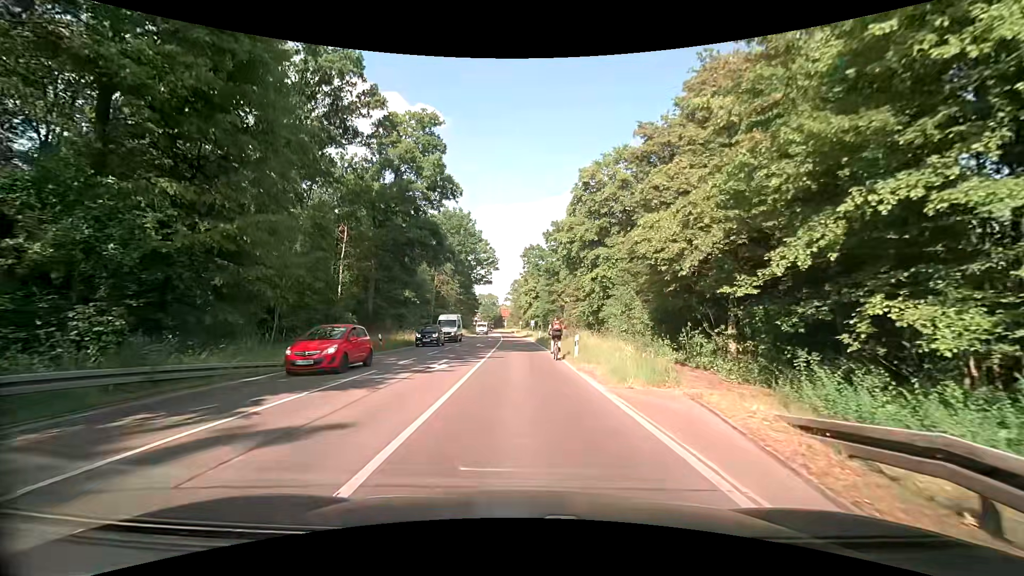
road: secondary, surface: asphalt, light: Day
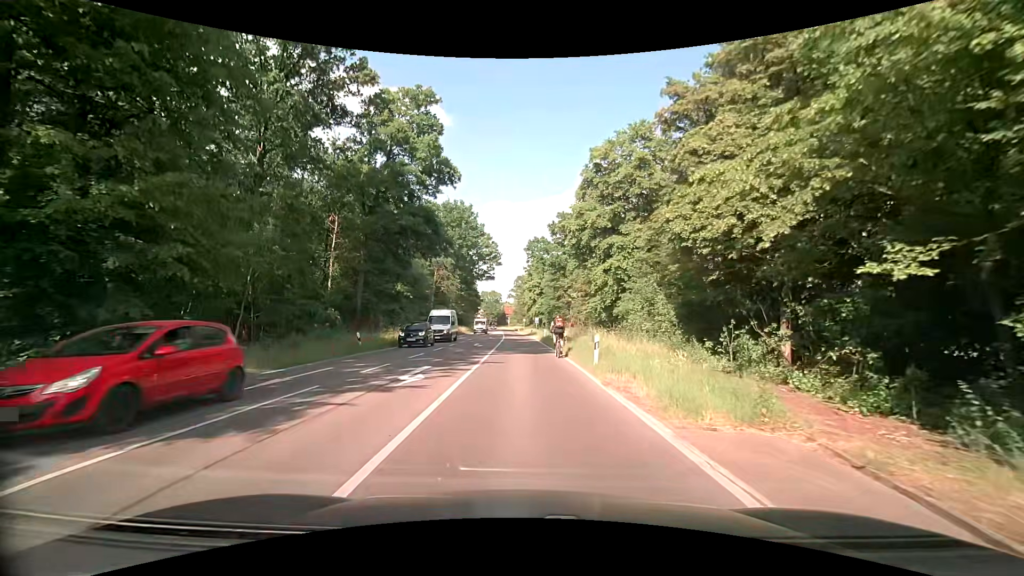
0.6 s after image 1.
(-0.1, +4.7) m; -2°
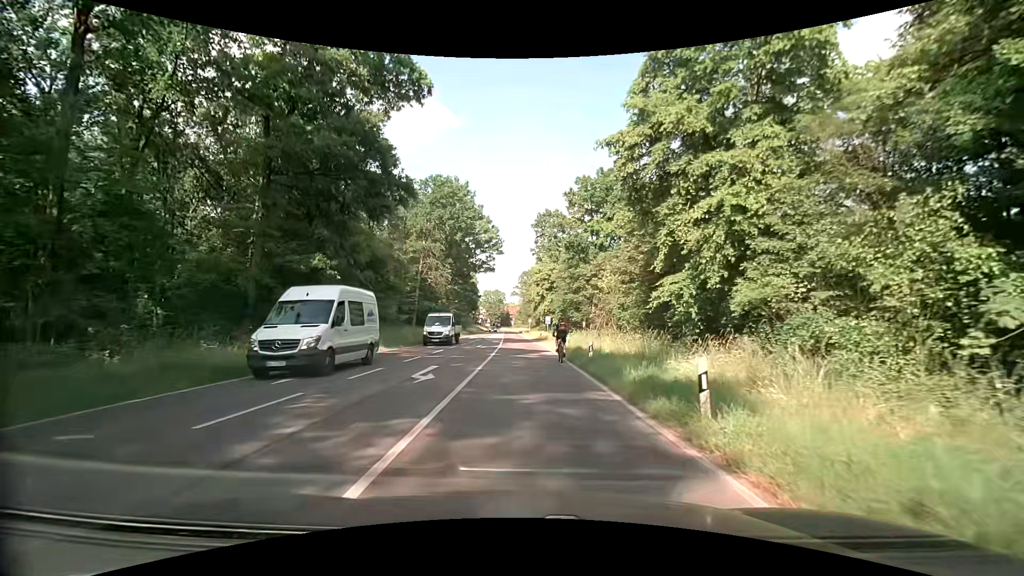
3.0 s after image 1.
(+0.1, +19.2) m; 0°
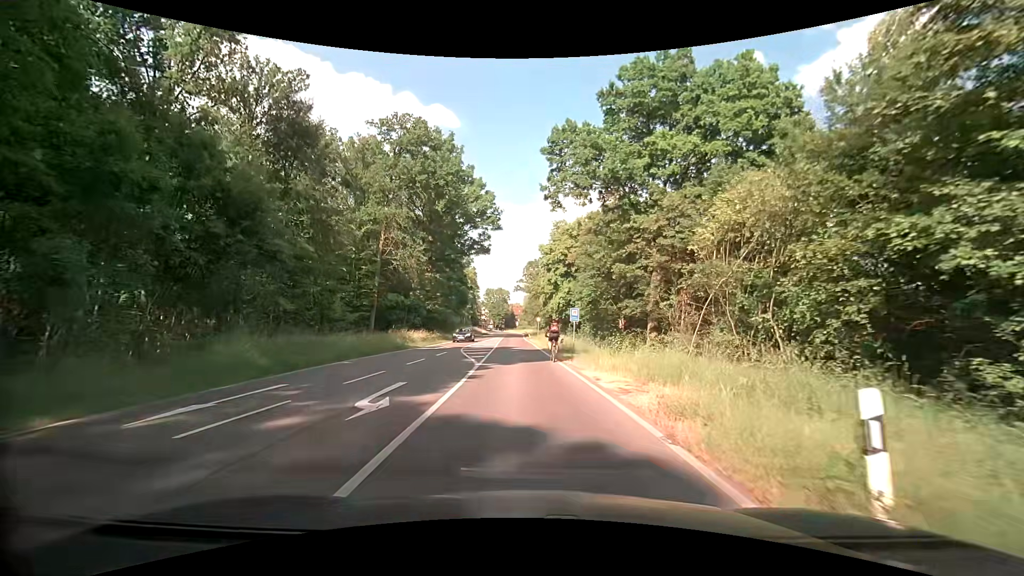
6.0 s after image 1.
(-0.1, +24.5) m; -1°
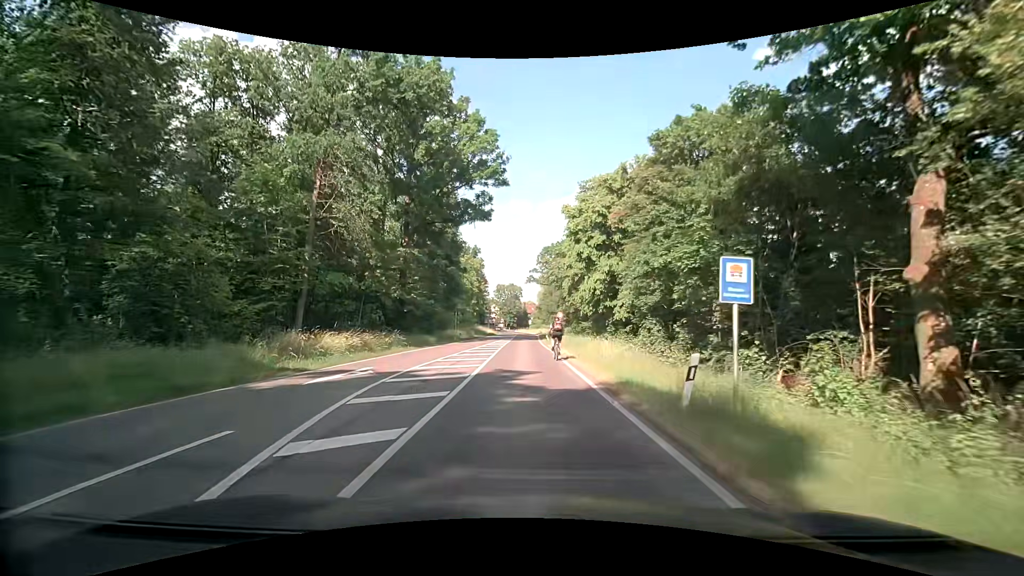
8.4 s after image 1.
(-0.2, +21.1) m; -2°
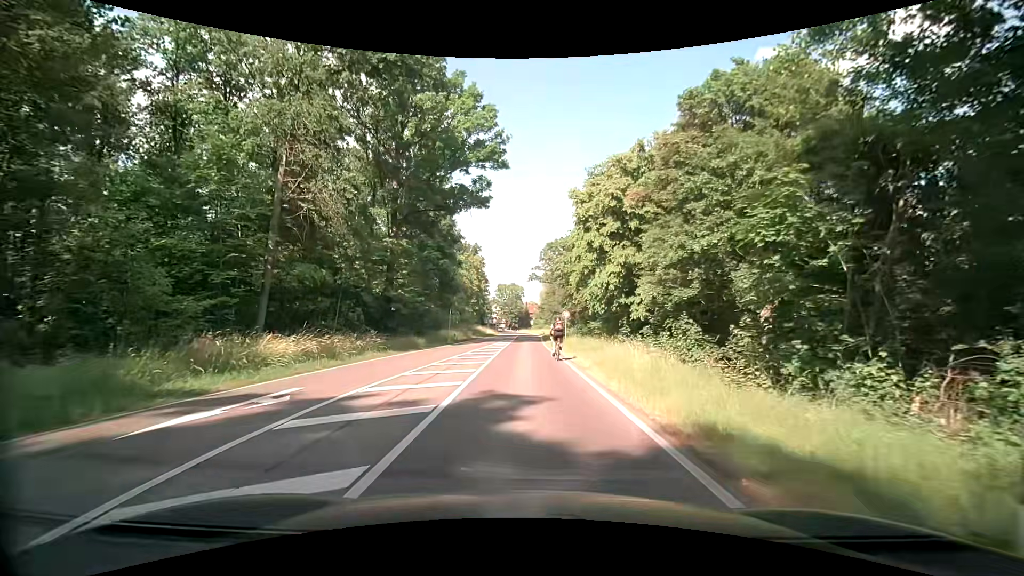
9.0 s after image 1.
(0.0, +5.4) m; 0°
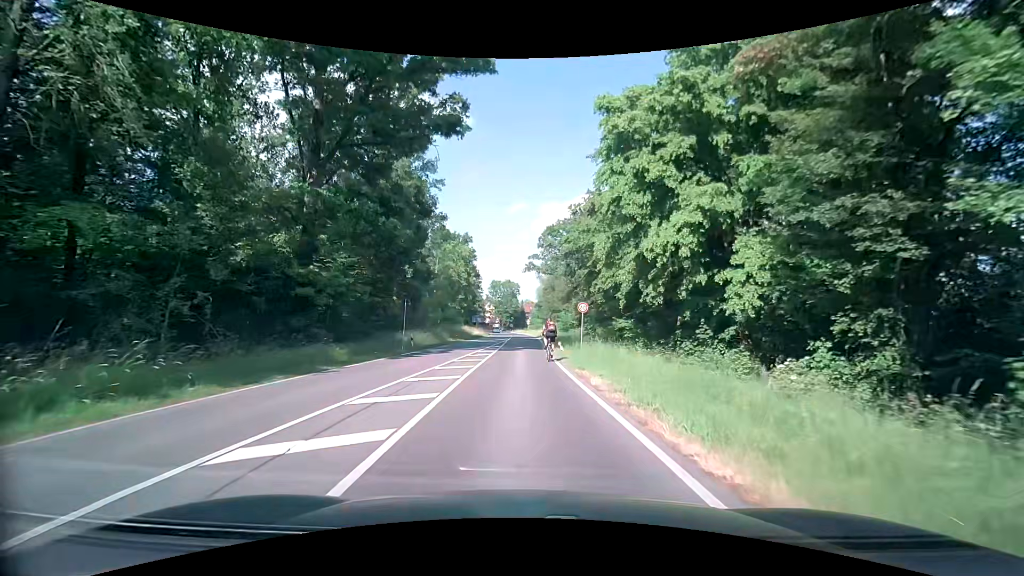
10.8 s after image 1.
(-0.1, +16.1) m; +1°
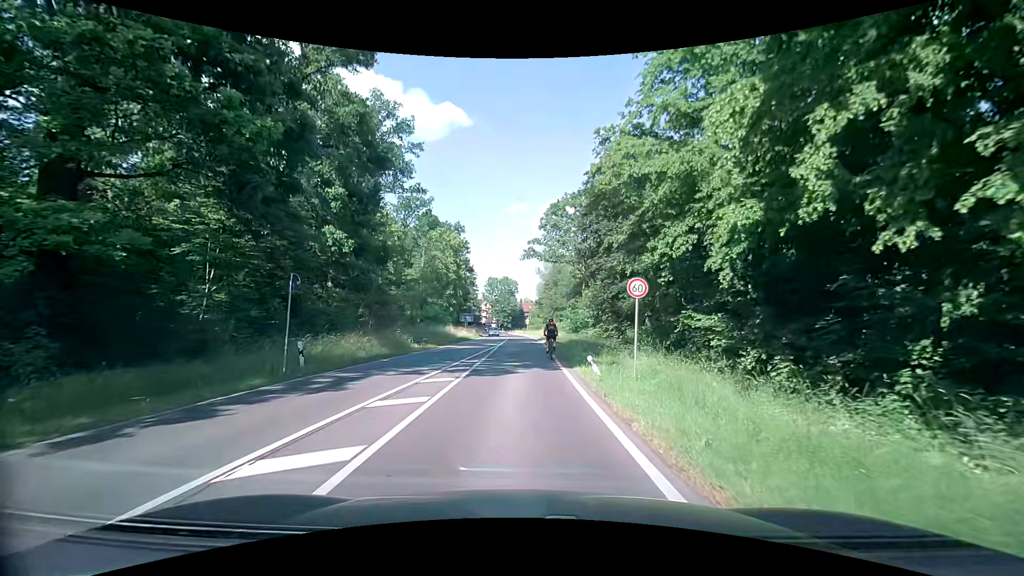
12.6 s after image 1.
(-0.1, +14.9) m; 0°
(0, +10) (0, +20) (0, +30) (-1, +40) (-1, +50) (-1, +60) (-1, +70) (-1, +80) (-2, +90) (-3, +100) m
